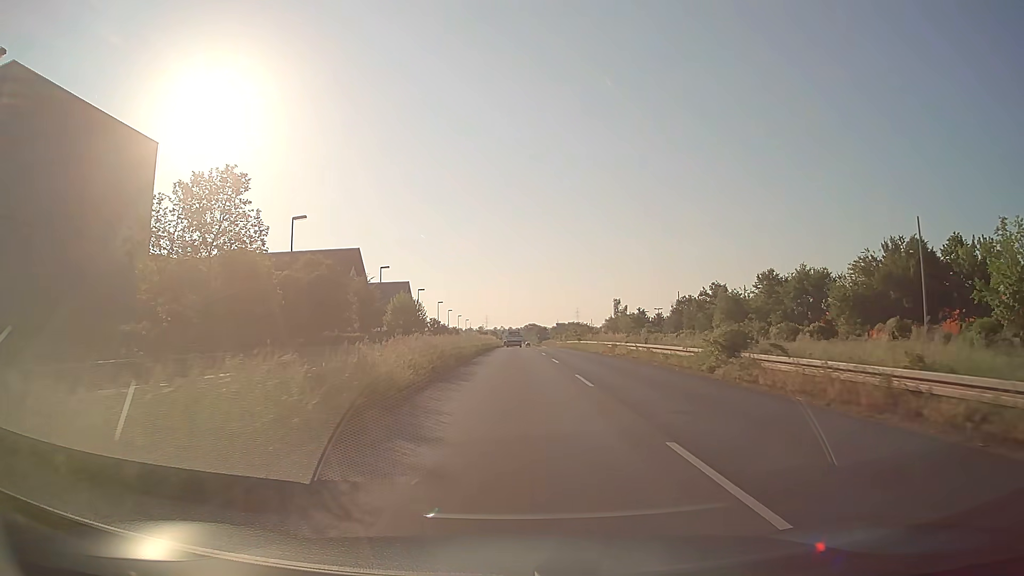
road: primary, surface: asphalt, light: Day
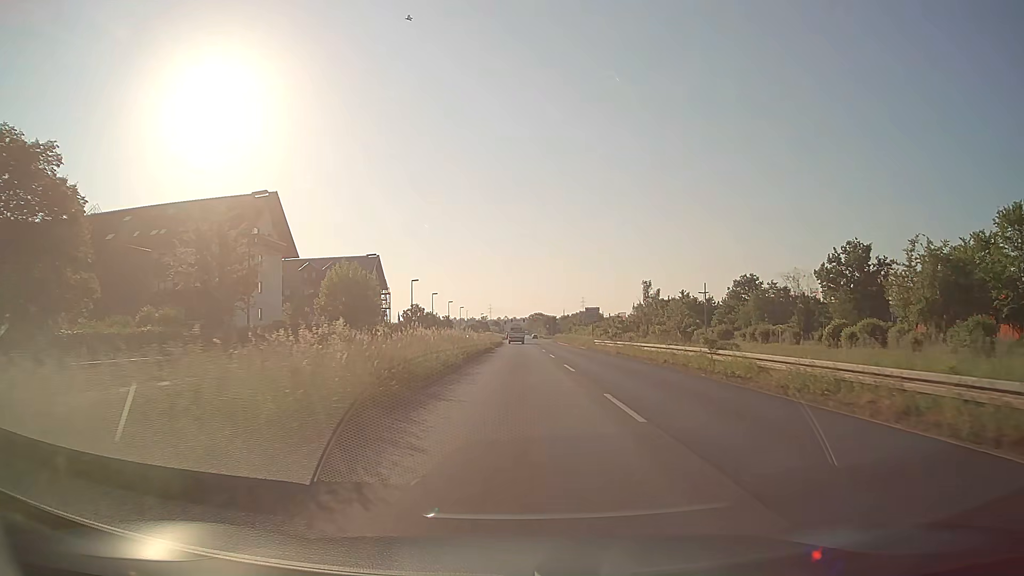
(-0.2, +42.4) m; -1°
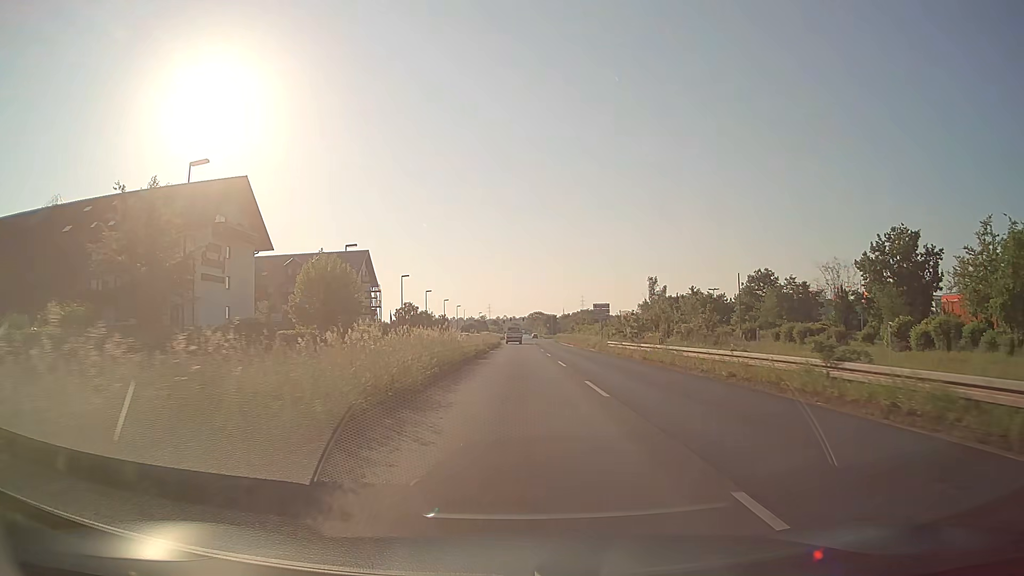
(0.0, +8.4) m; 0°
